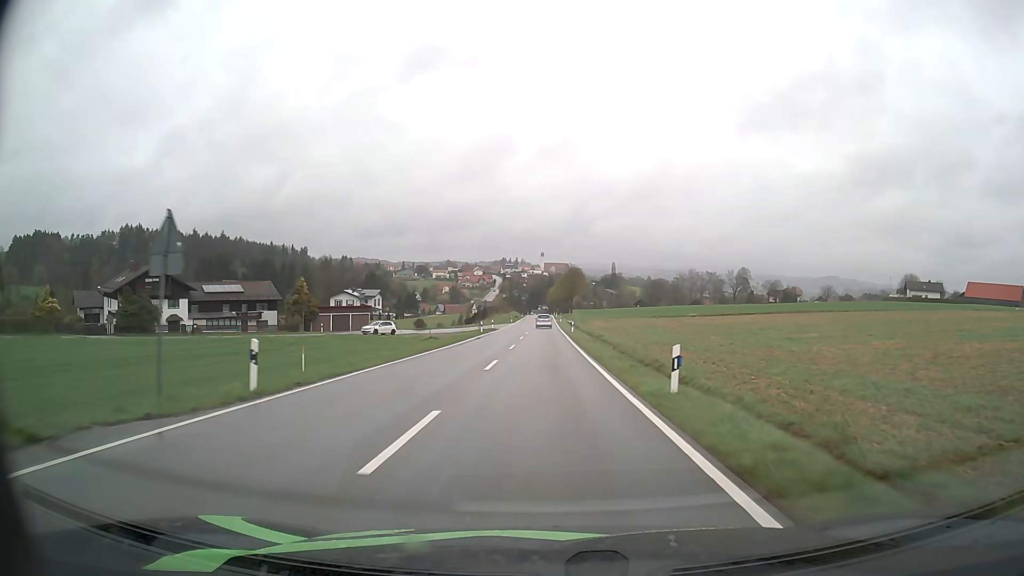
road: tertiary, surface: asphalt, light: Day
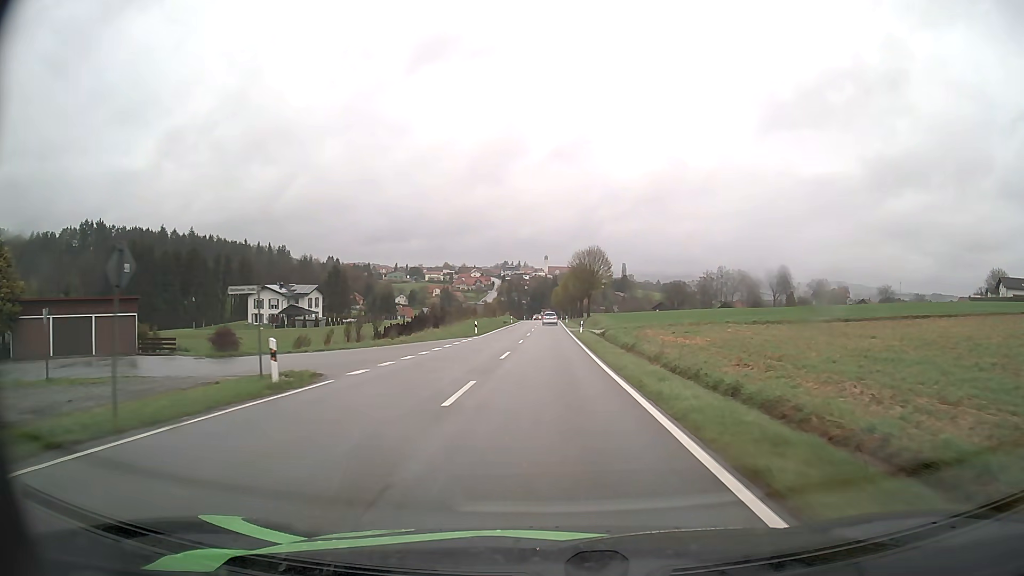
(-0.2, +57.6) m; 0°
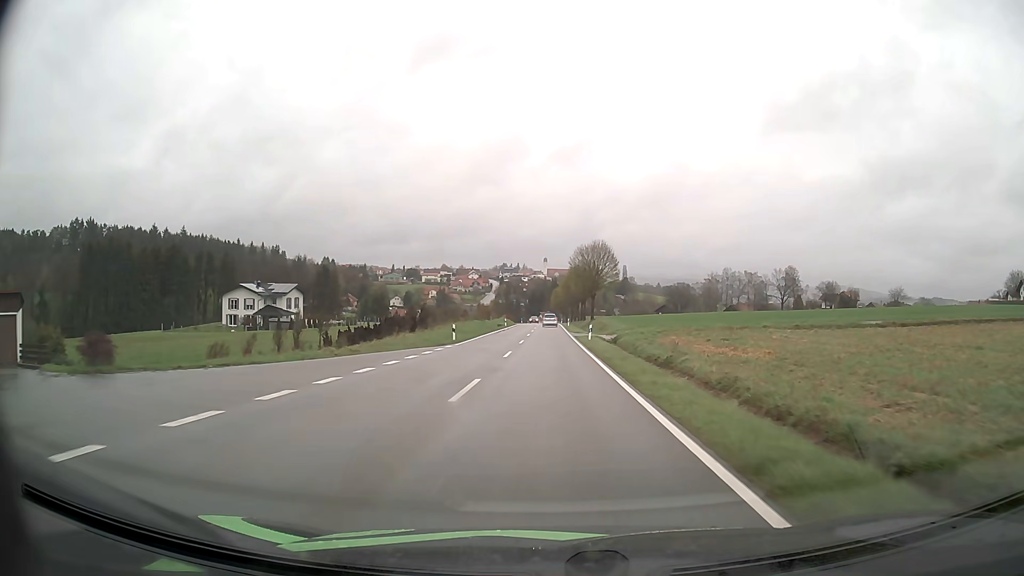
(0.0, +11.4) m; 0°
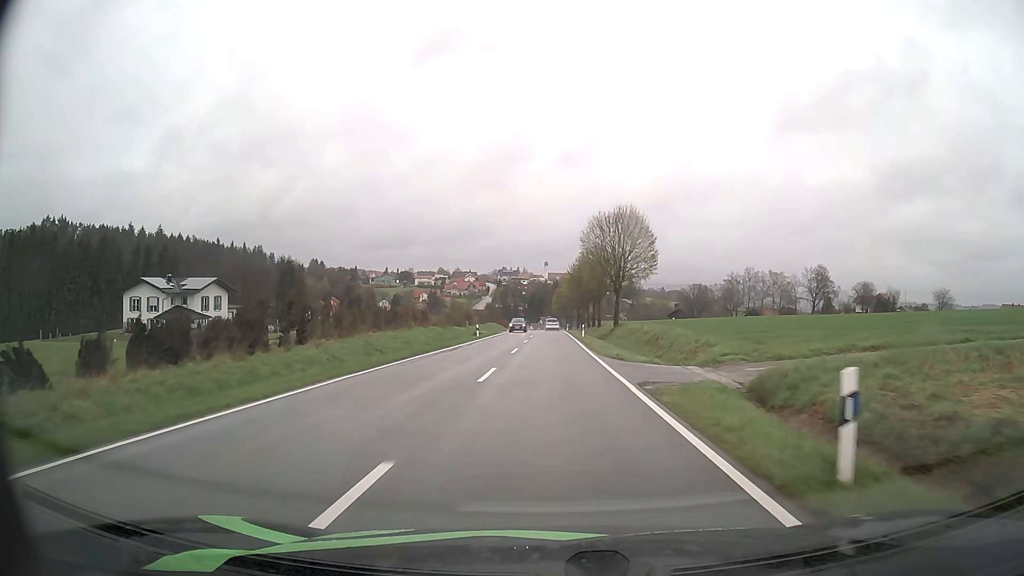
(+0.1, +34.0) m; 0°
(0, +10) (0, +20) (0, +30) (0, +40) (0, +50) (0, +60) (0, +70) (0, +80) (+1, +90) (+1, +100) m
